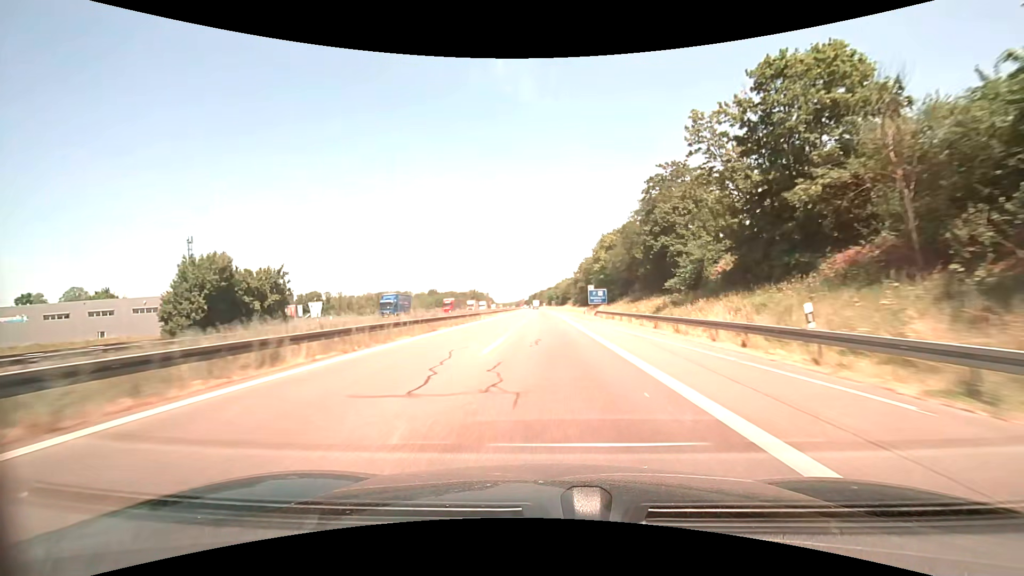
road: motorway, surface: asphalt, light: Day
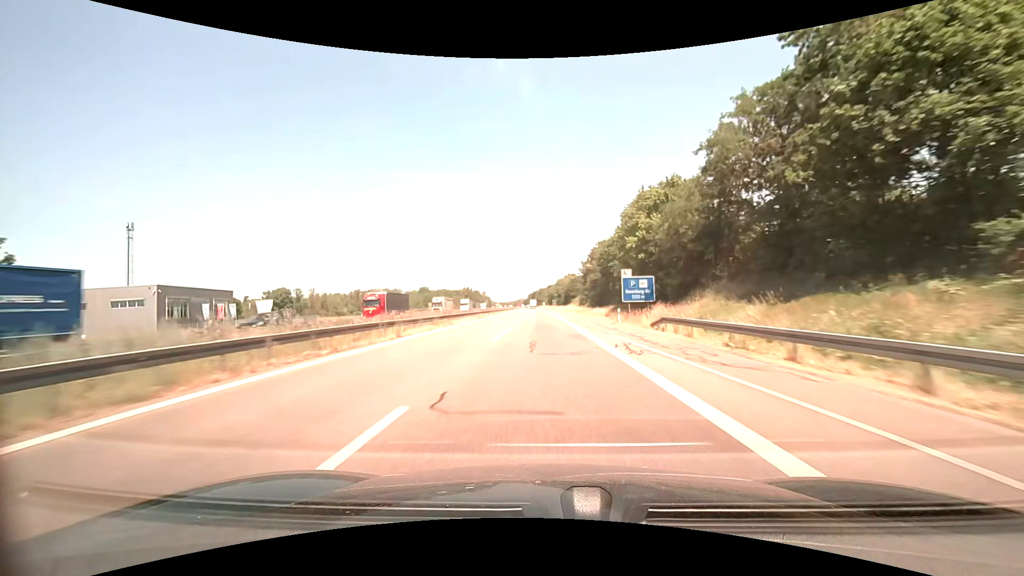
(0.0, +31.4) m; 0°
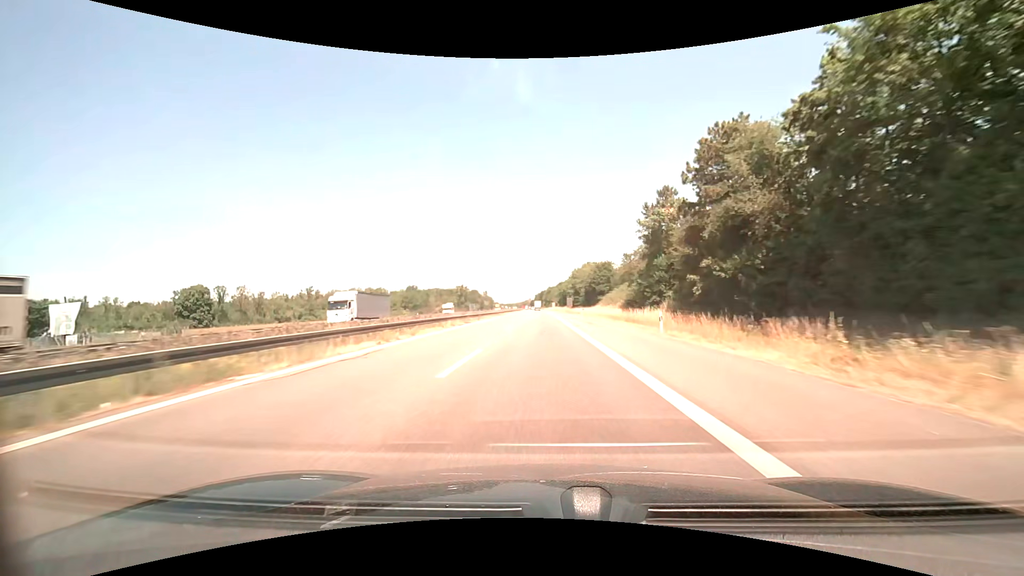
(-0.5, +62.7) m; -1°
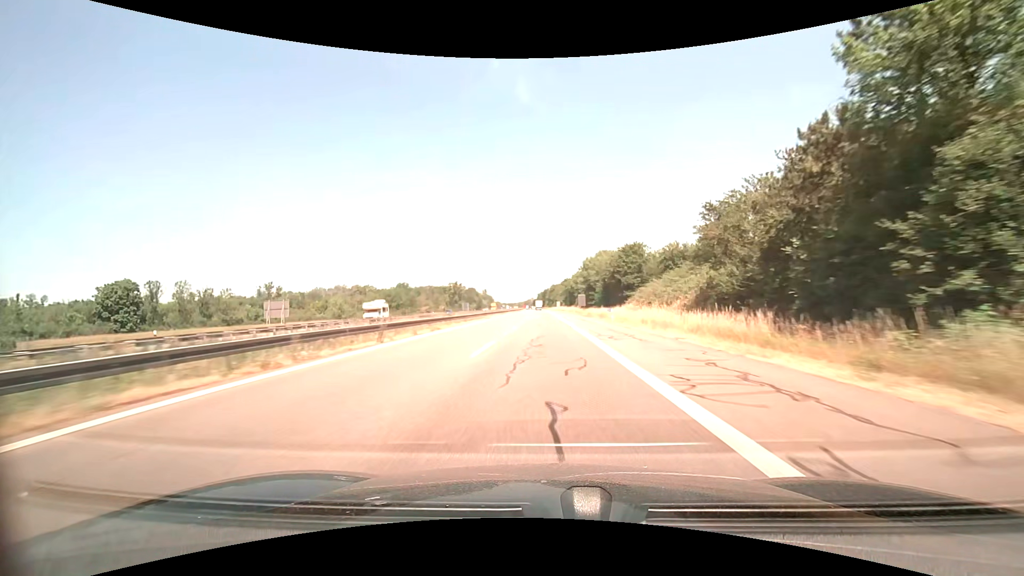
(-0.1, +31.7) m; 0°
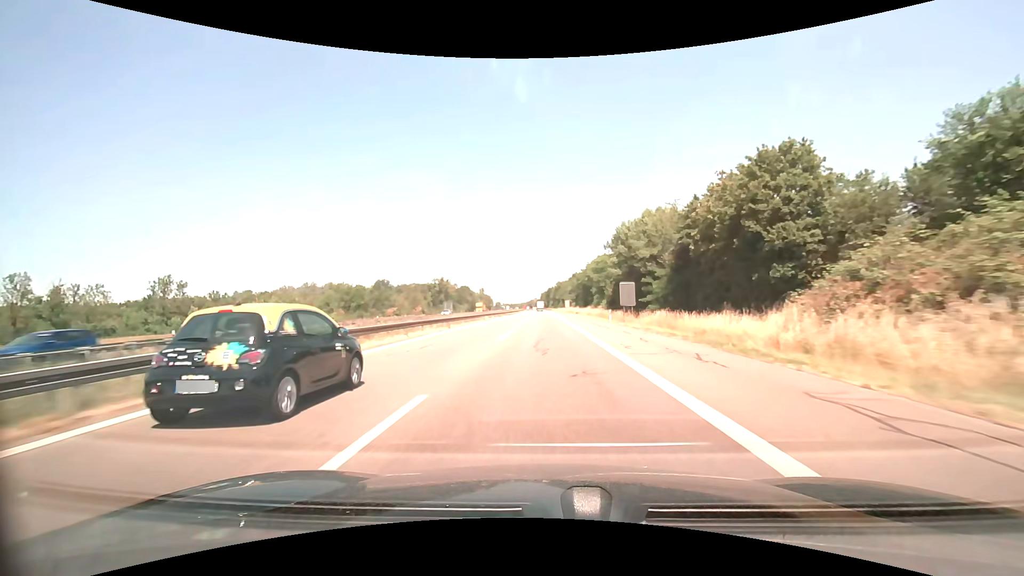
(-0.1, +48.0) m; 0°
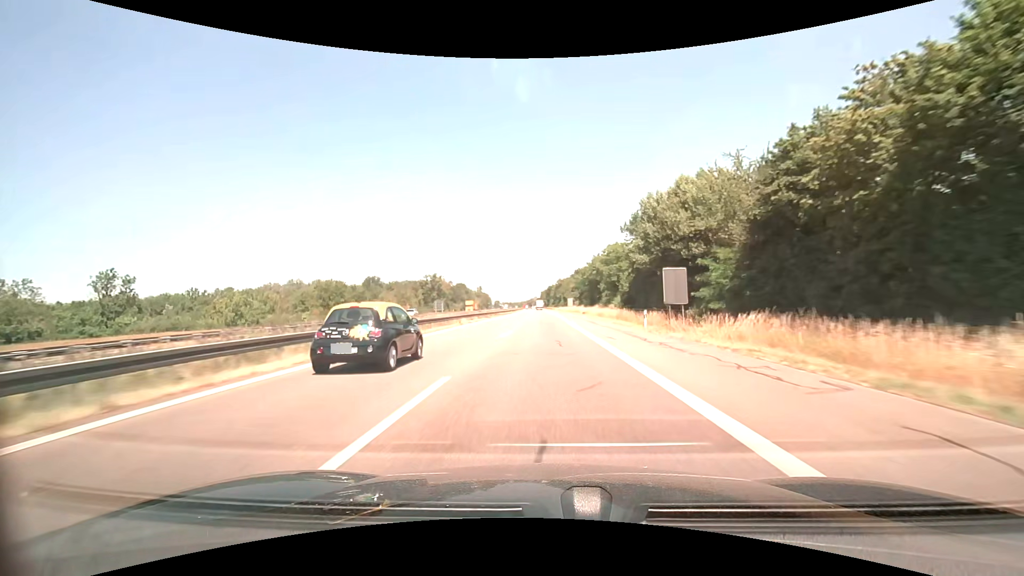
(0.0, +16.2) m; 0°
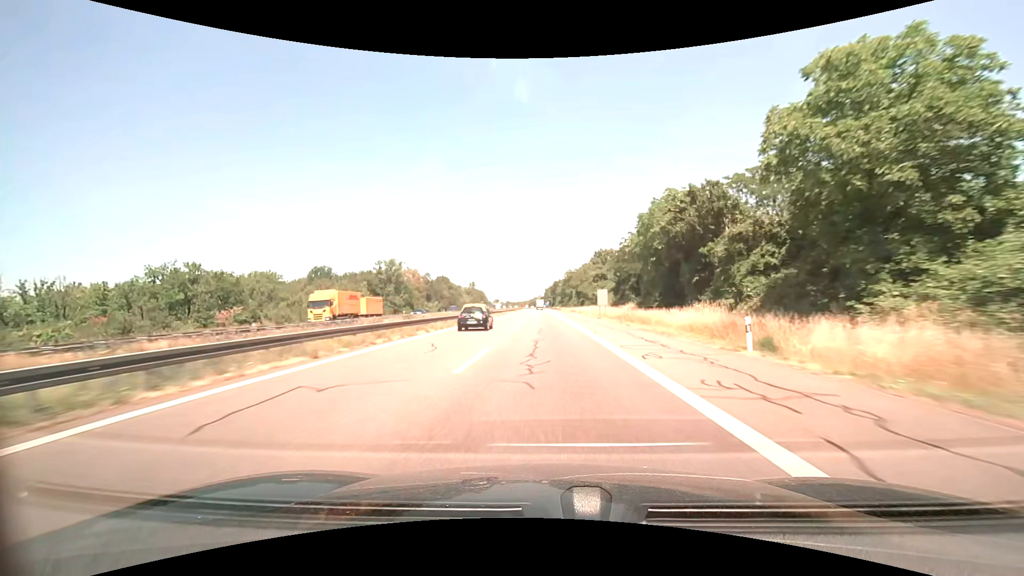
(0.0, +64.9) m; 0°
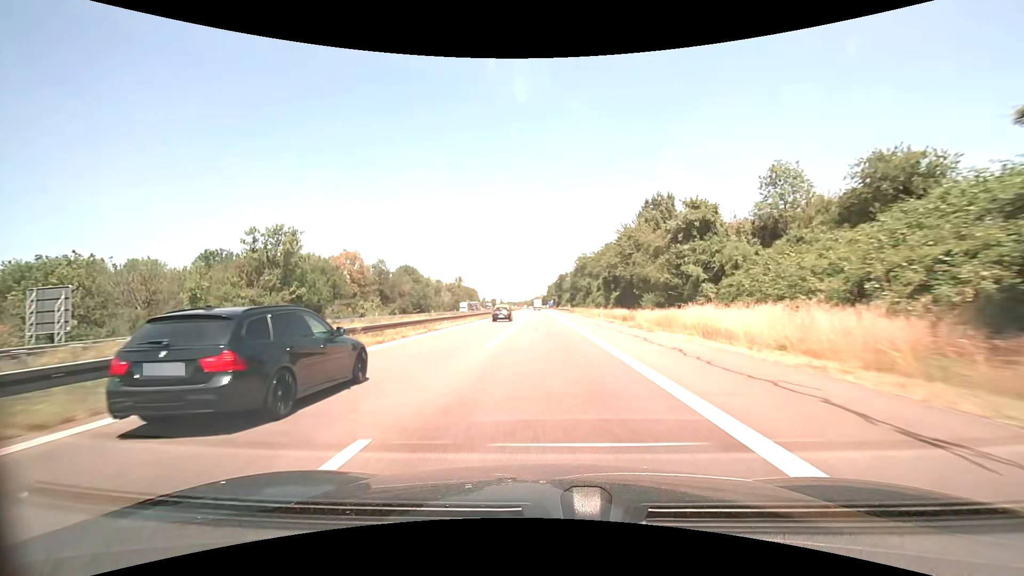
(-0.2, +64.8) m; 0°
(0, +10) (0, +20) (0, +30) (0, +40) (0, +50) (0, +60) (0, +70) (0, +80) (0, +90) (-1, +100) m
